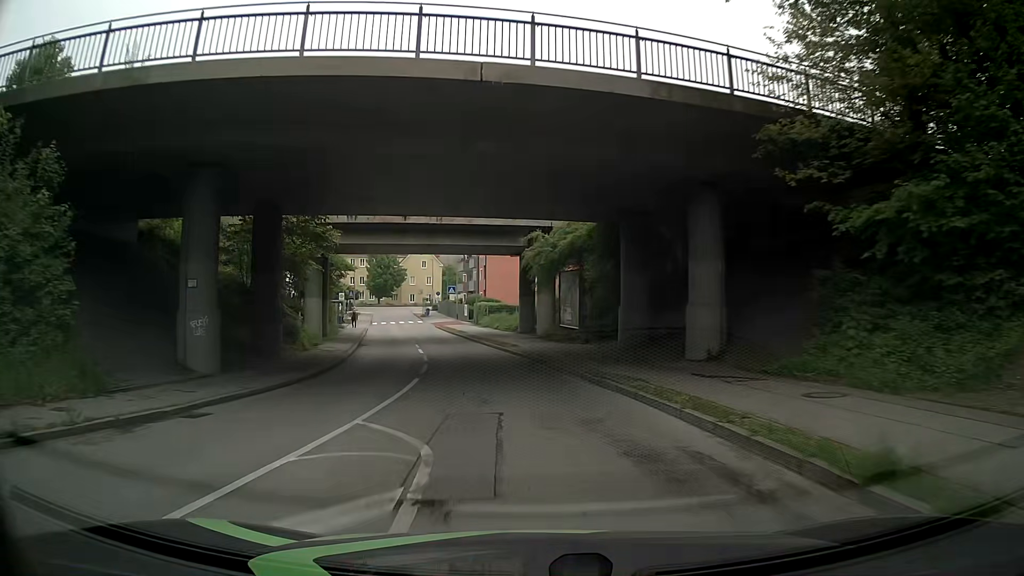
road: unclassified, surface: asphalt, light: Day
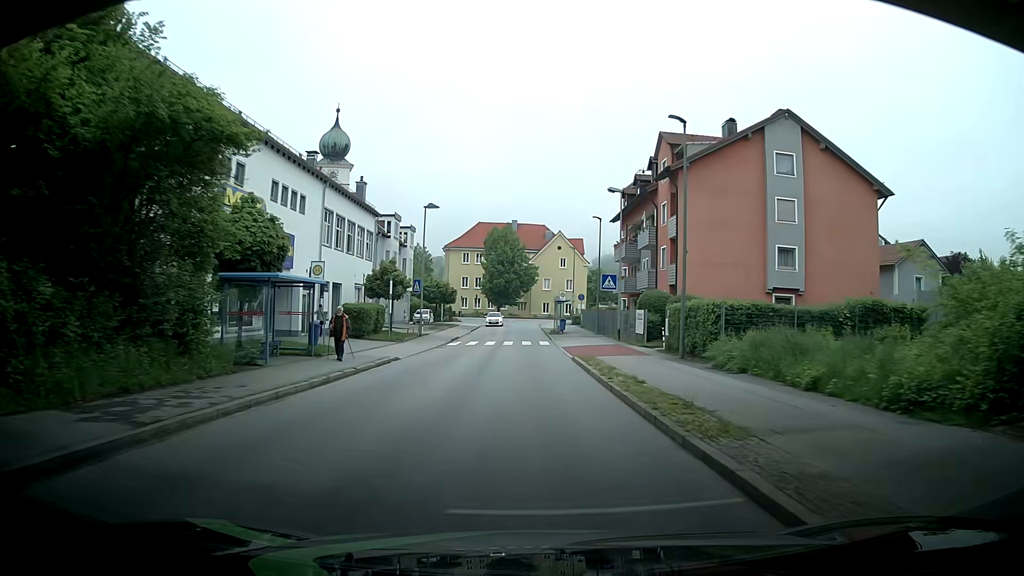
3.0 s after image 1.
(-3.6, +36.5) m; -12°
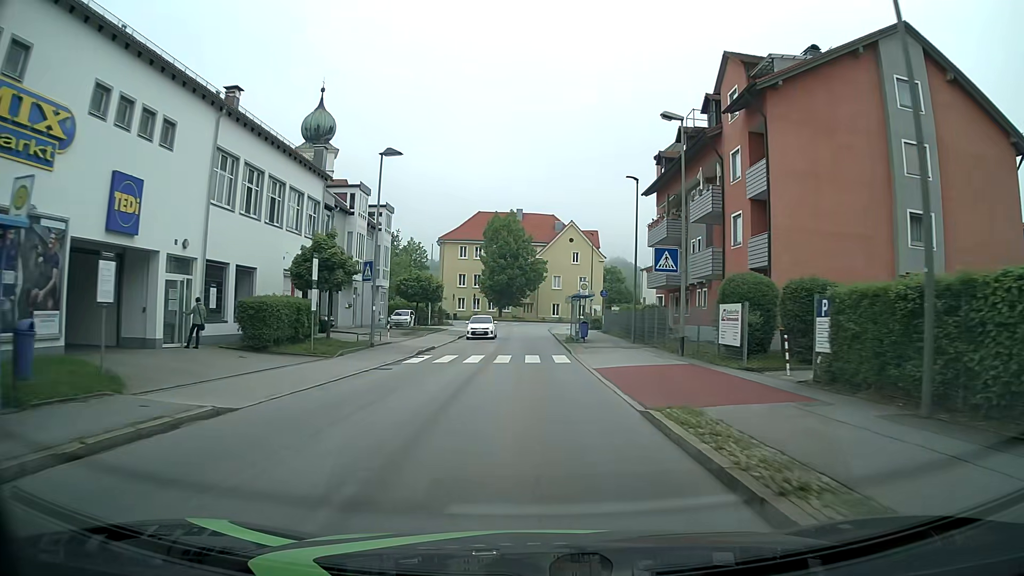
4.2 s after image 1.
(+0.1, +14.0) m; 0°
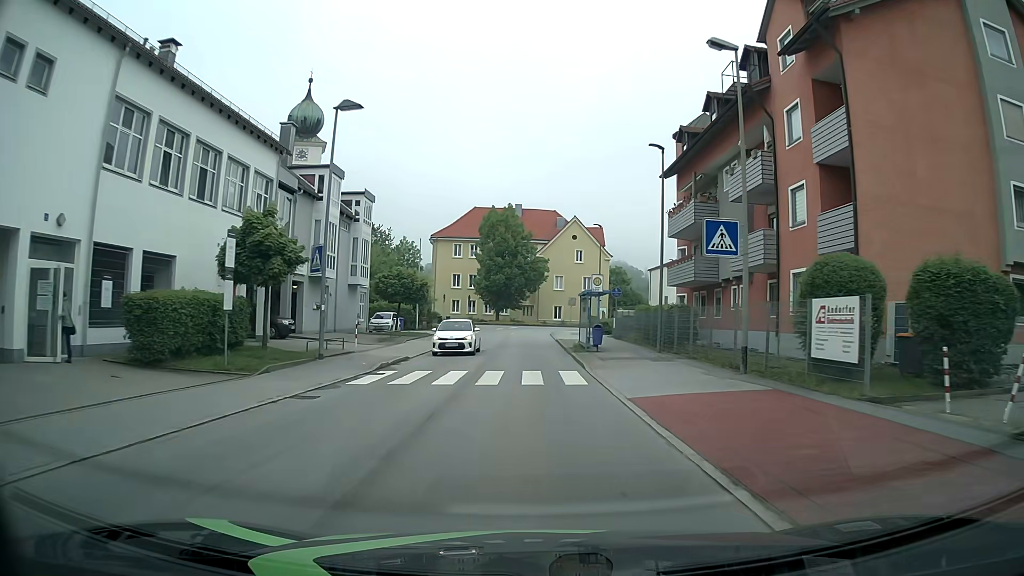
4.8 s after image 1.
(0.0, +6.8) m; 0°
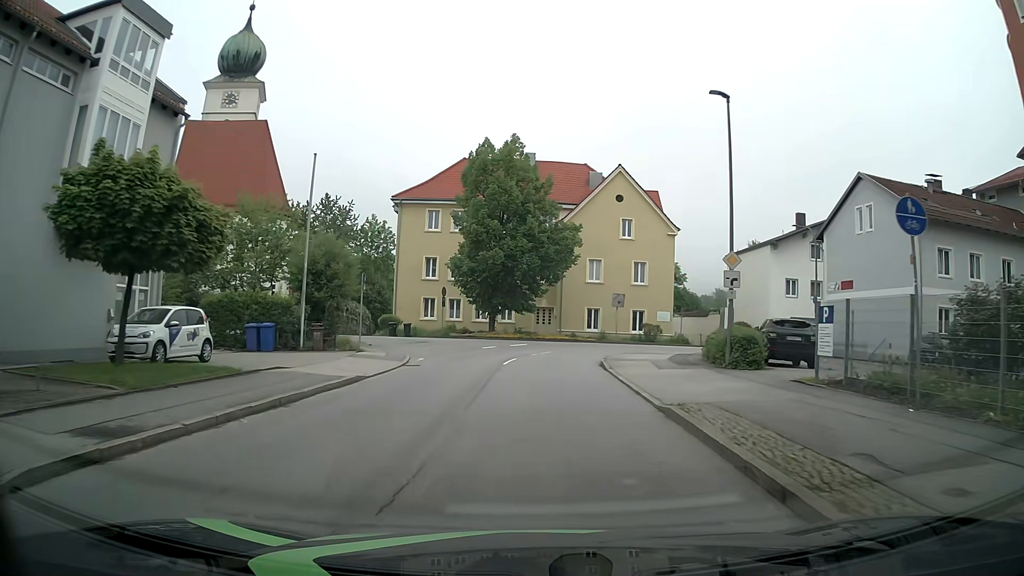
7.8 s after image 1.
(-0.3, +30.9) m; -1°
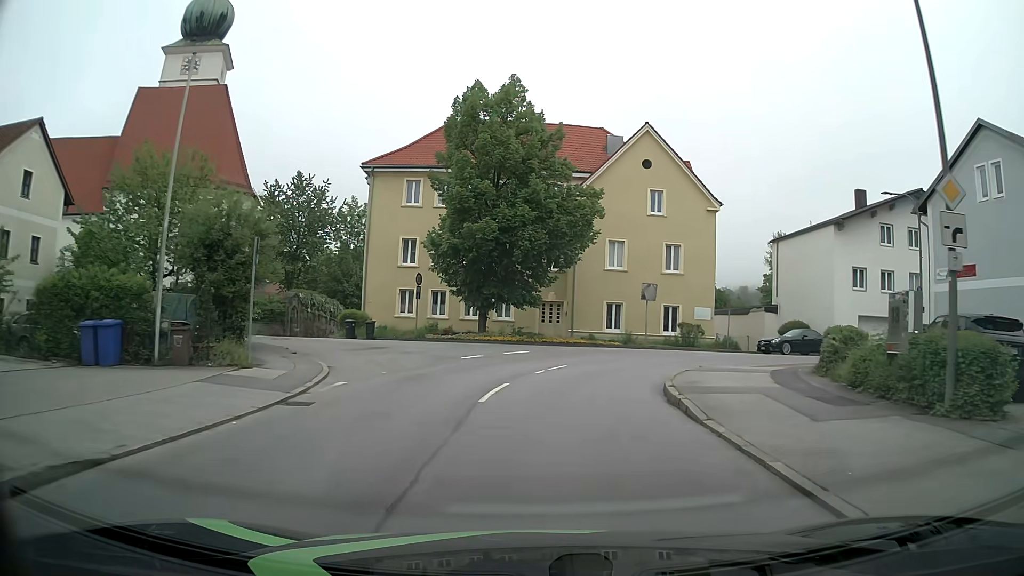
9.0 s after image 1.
(-0.2, +10.7) m; 0°
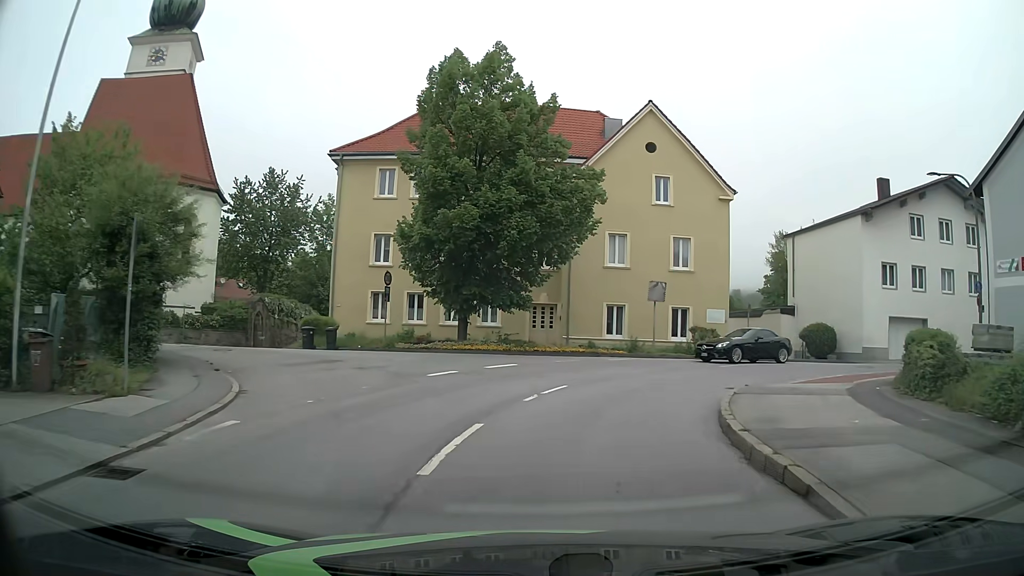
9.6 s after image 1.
(0.0, +4.9) m; 0°
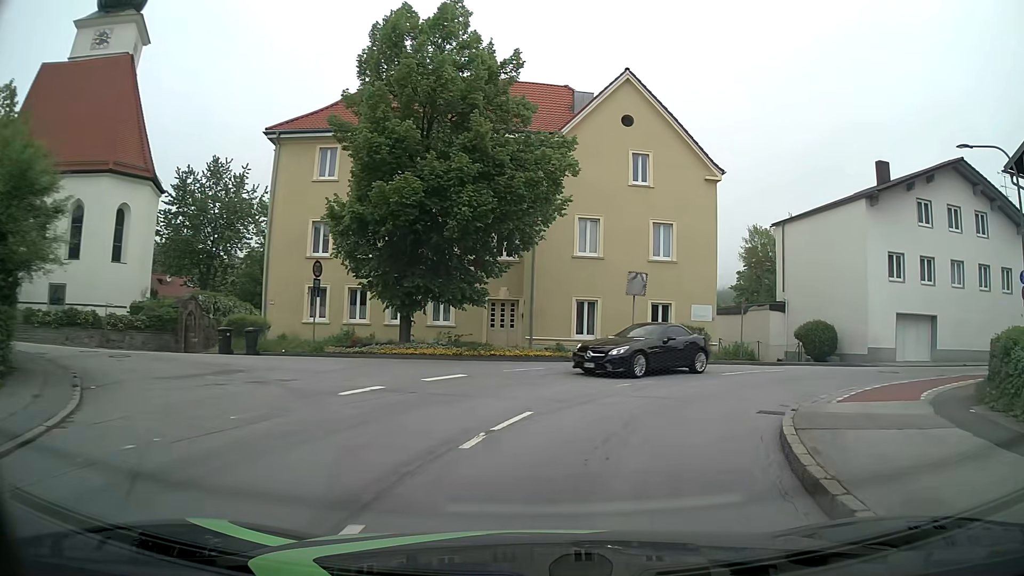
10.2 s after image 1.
(+0.1, +4.5) m; +3°
